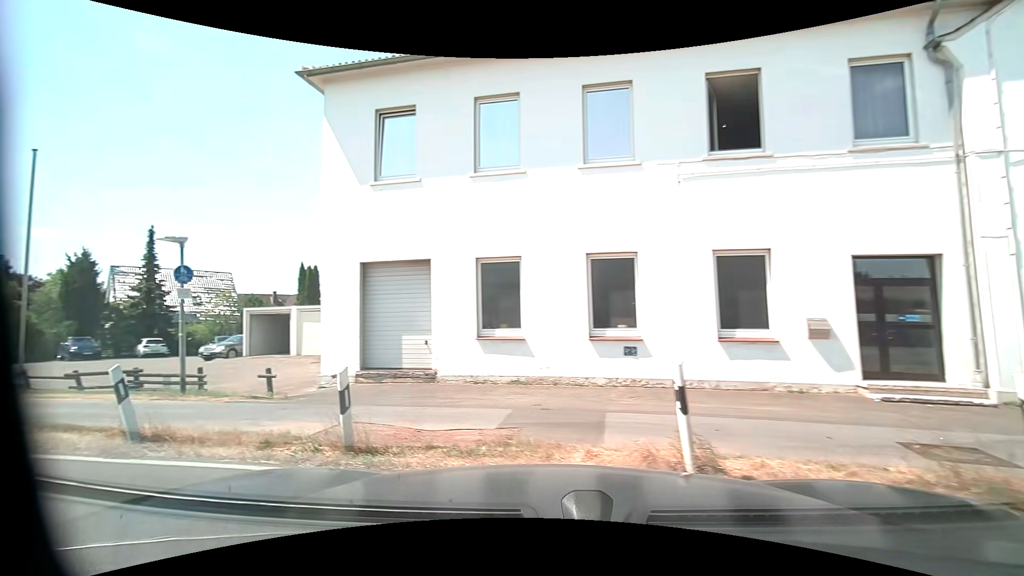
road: residential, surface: asphalt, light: Day
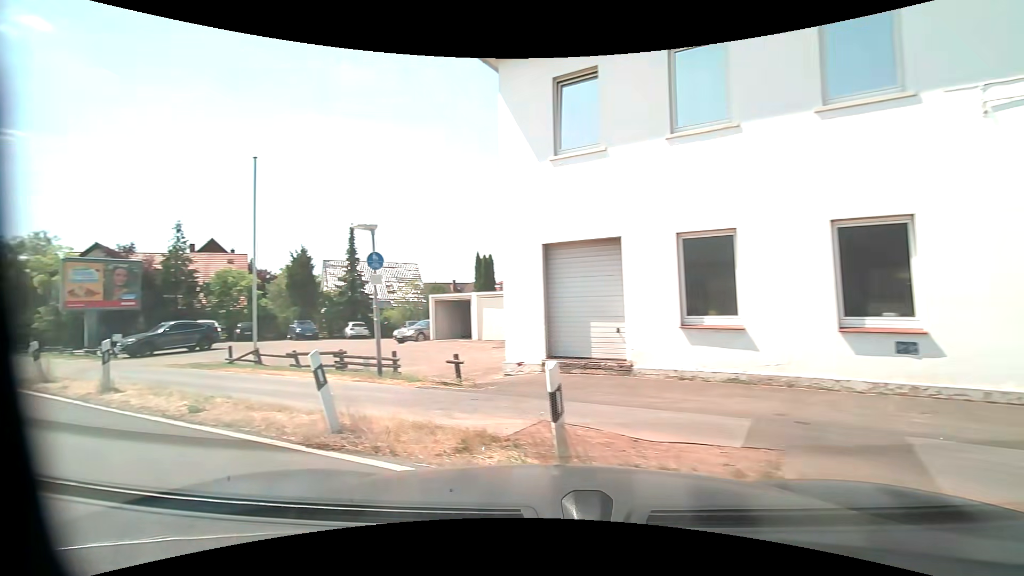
(-0.2, +1.5) m; -18°
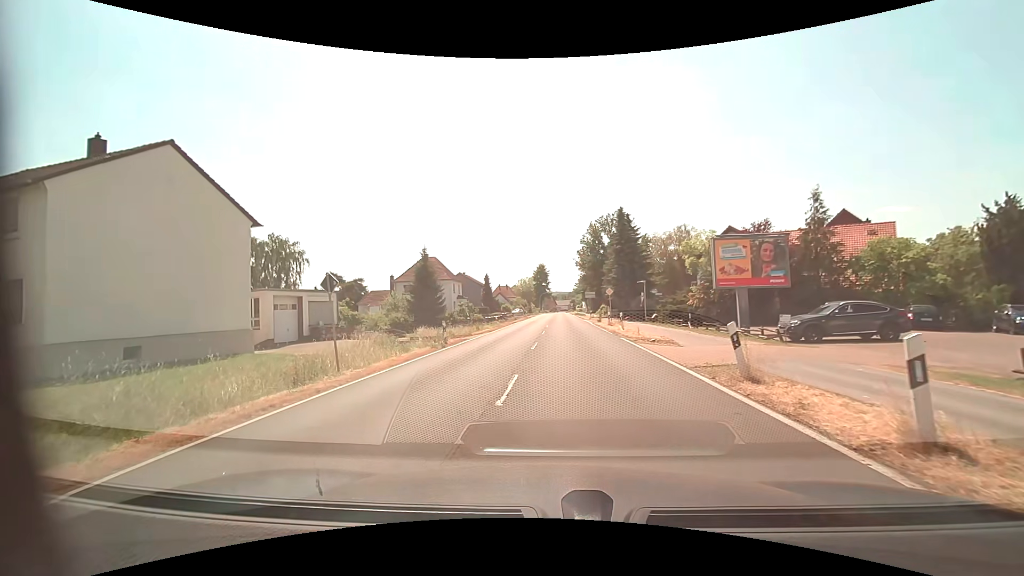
(-4.5, +5.6) m; -63°
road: primary
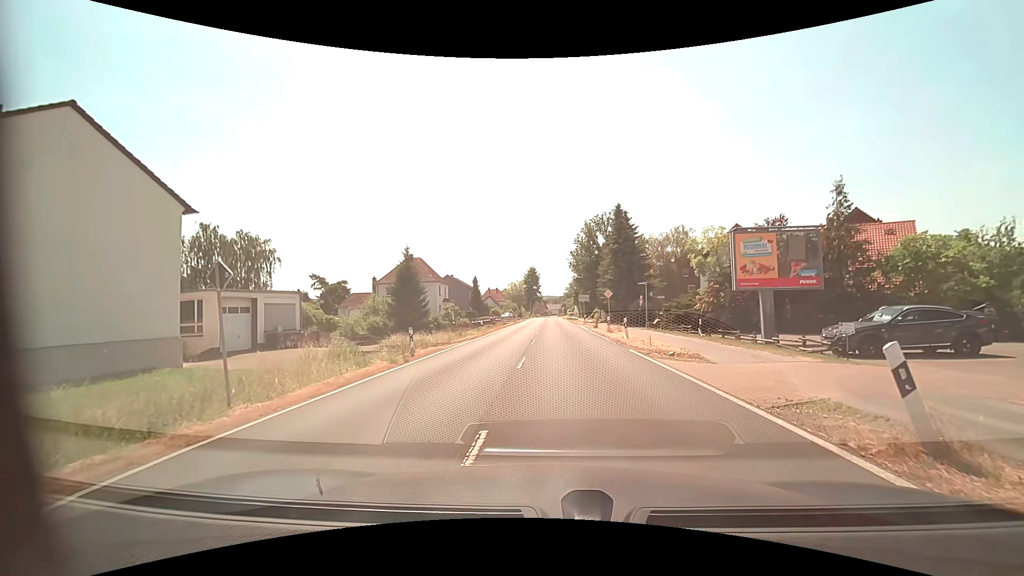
(-0.1, +4.3) m; +1°
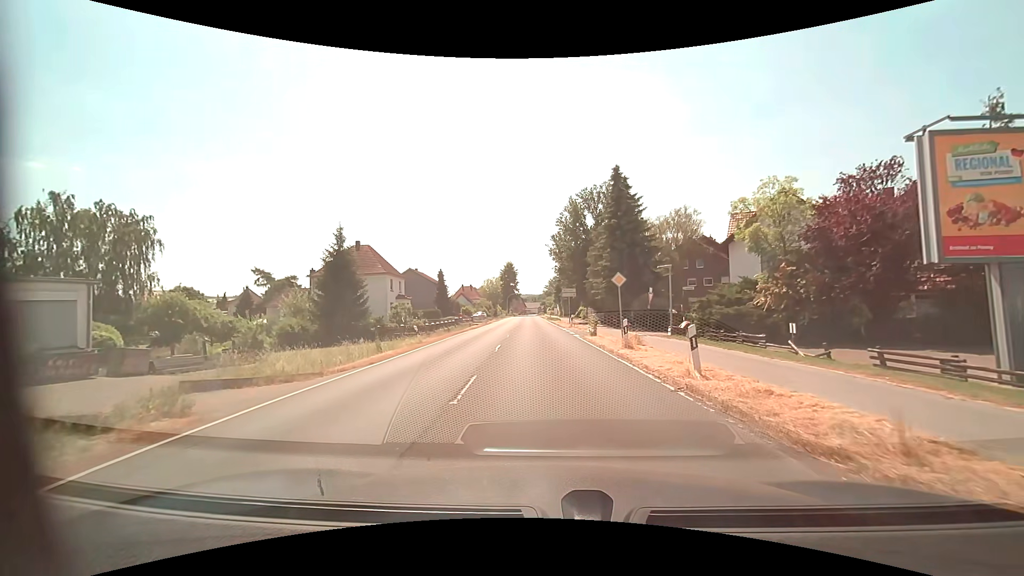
(+0.3, +14.1) m; +2°
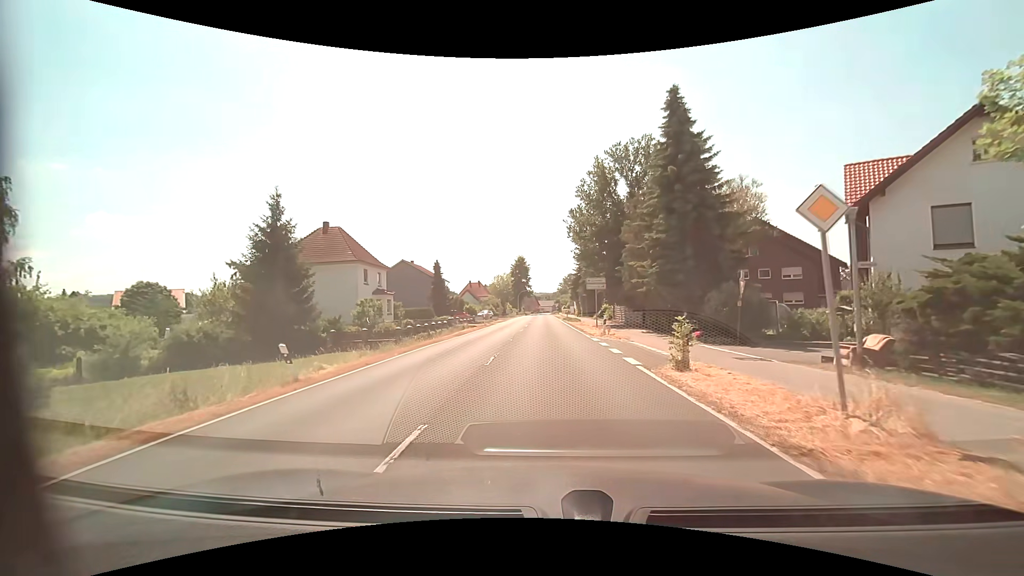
(-0.1, +13.6) m; -2°
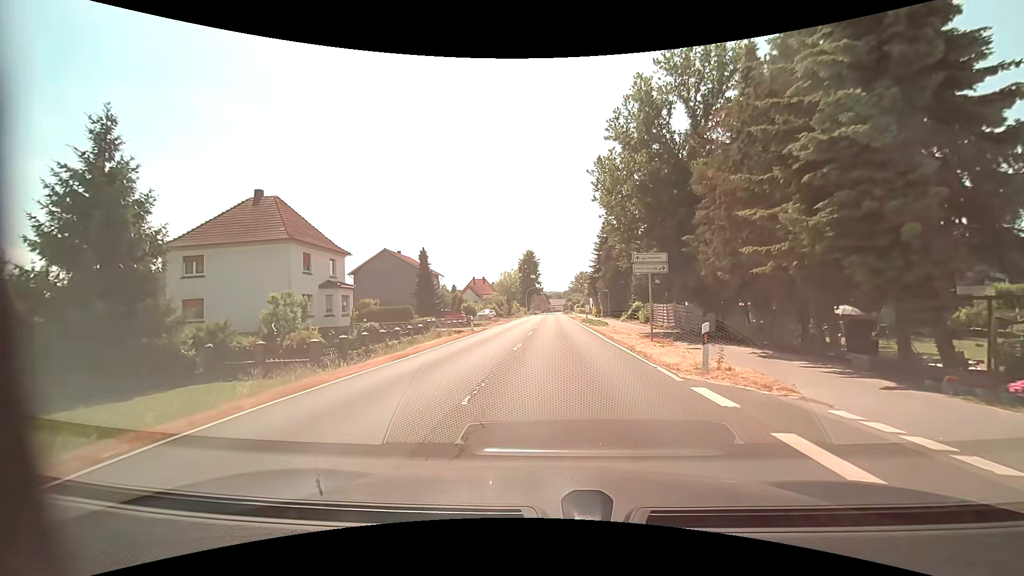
(-0.2, +14.2) m; -1°
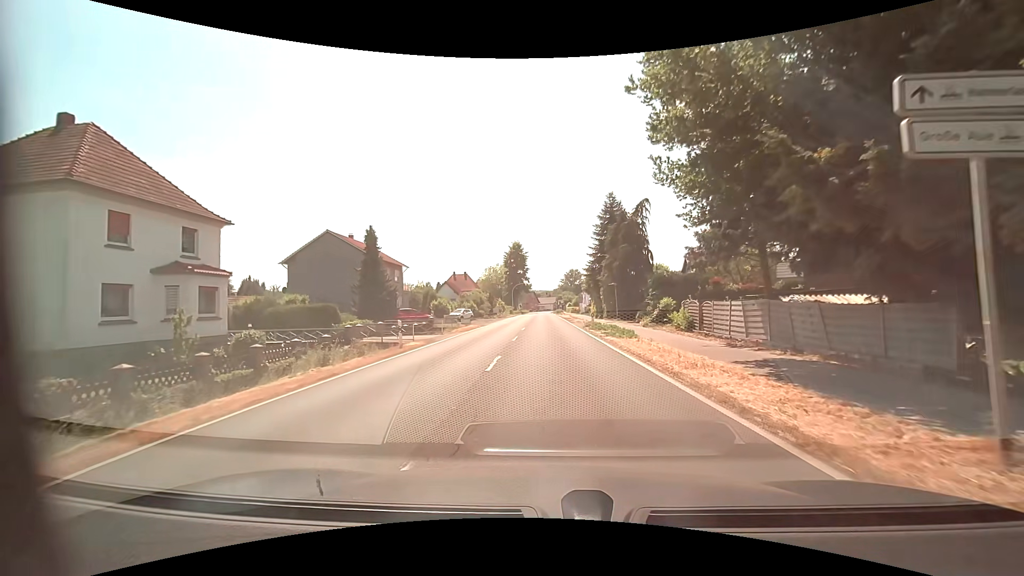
(+0.1, +14.8) m; +1°
(0, +10) (0, +20) (0, +30) (0, +40) (0, +50) (0, +60) (0, +70) (0, +80) (0, +90) (0, +100) m
